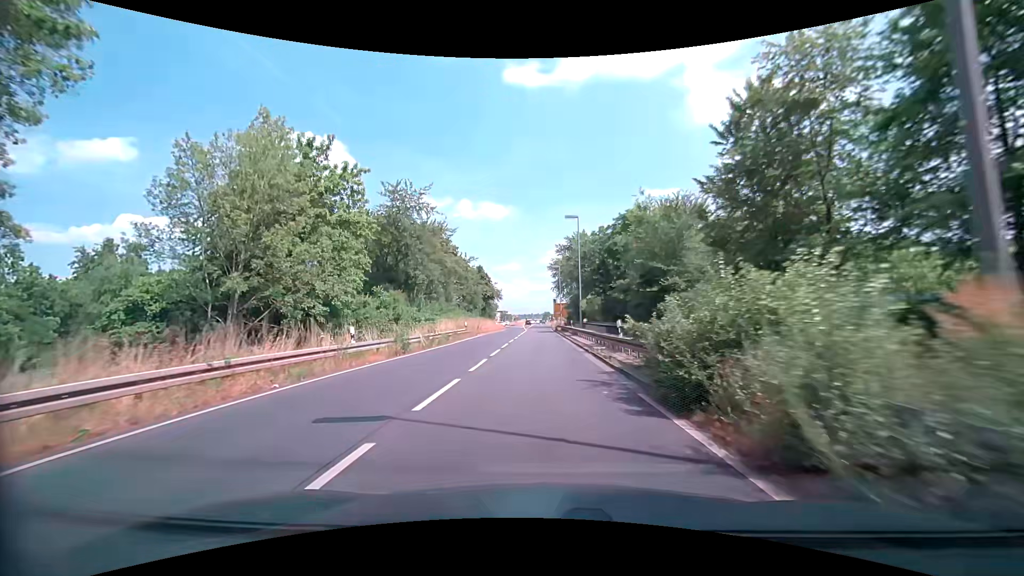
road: primary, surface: asphalt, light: Day
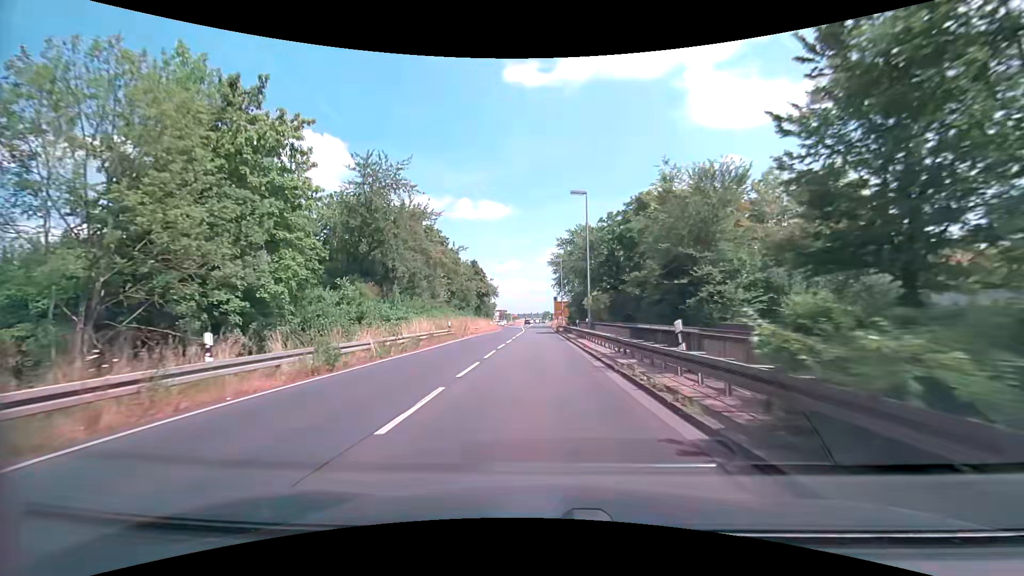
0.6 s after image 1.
(0.0, +7.5) m; 0°
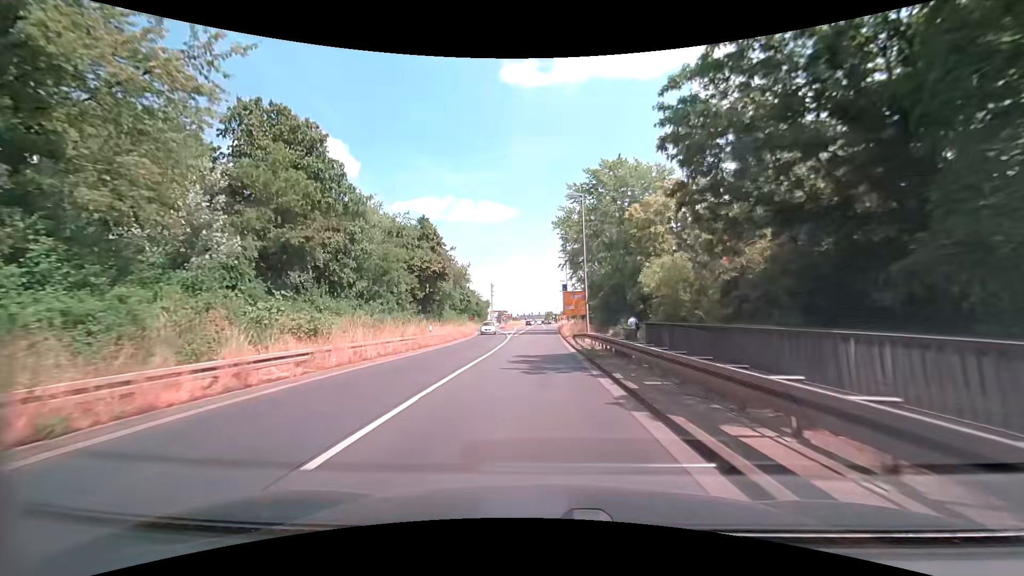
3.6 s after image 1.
(+0.1, +37.4) m; 0°
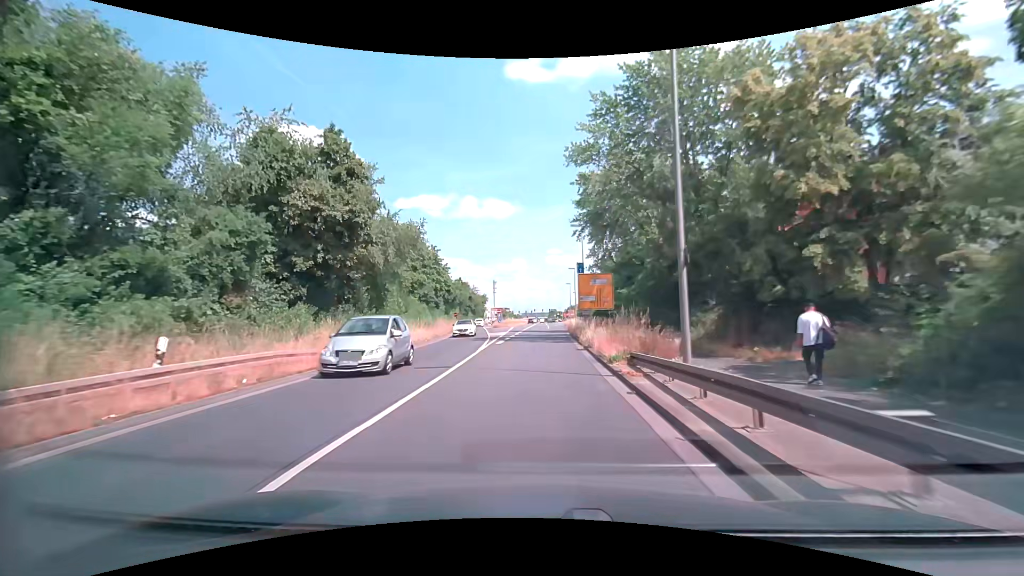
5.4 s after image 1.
(-0.1, +22.3) m; 0°
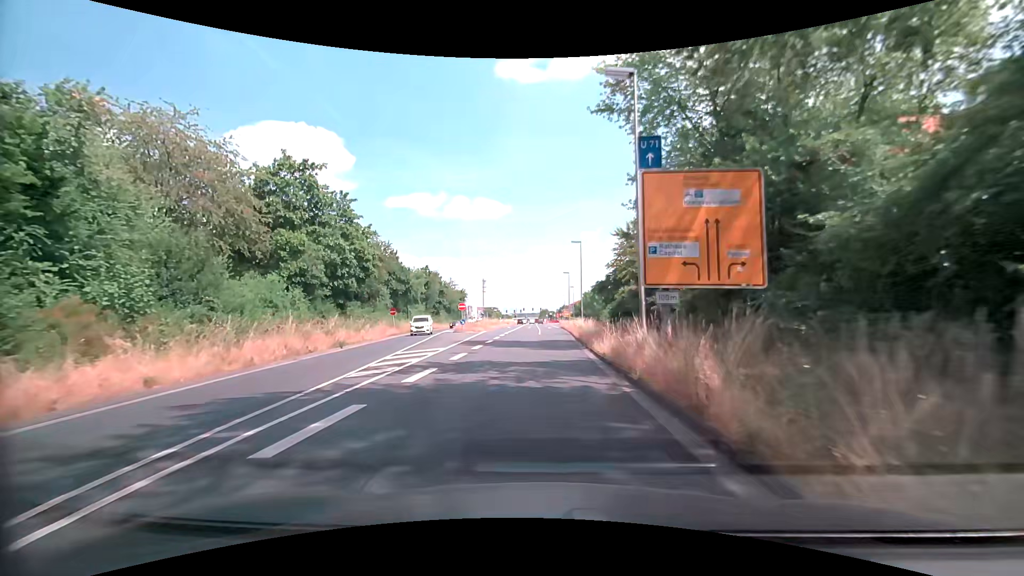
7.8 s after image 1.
(+0.1, +29.6) m; +1°
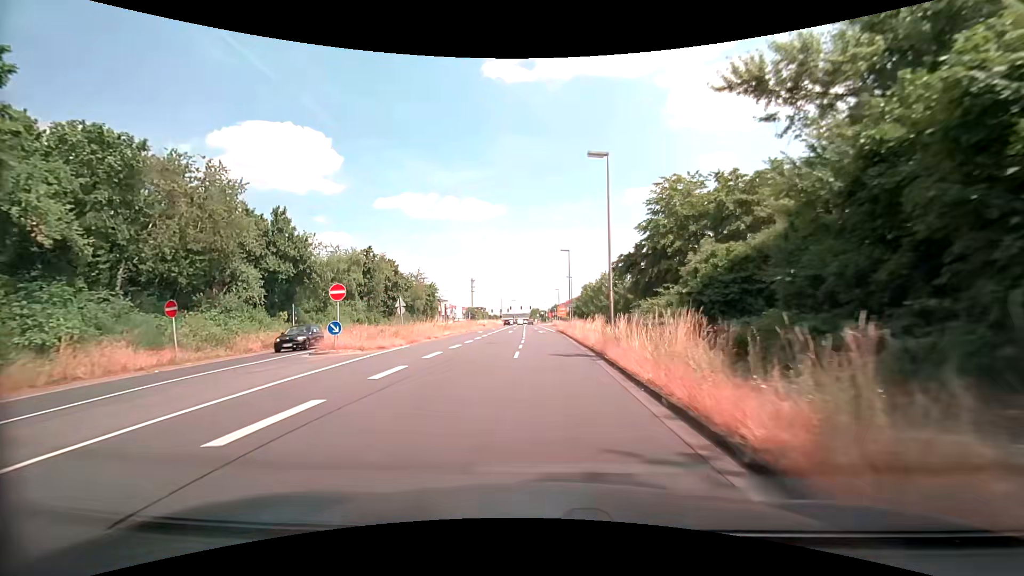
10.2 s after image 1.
(+0.2, +29.4) m; +1°
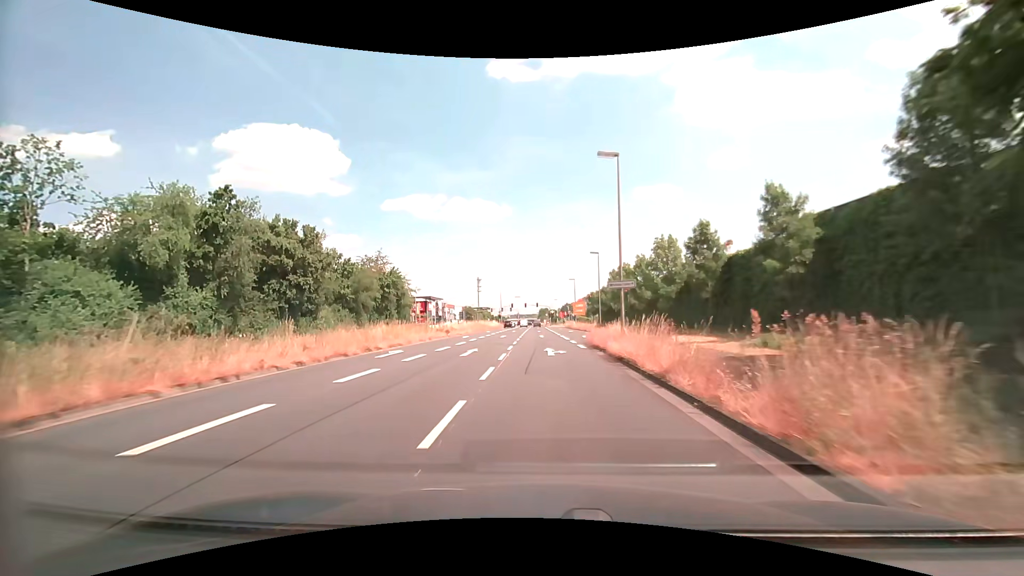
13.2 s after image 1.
(-0.4, +36.1) m; -1°
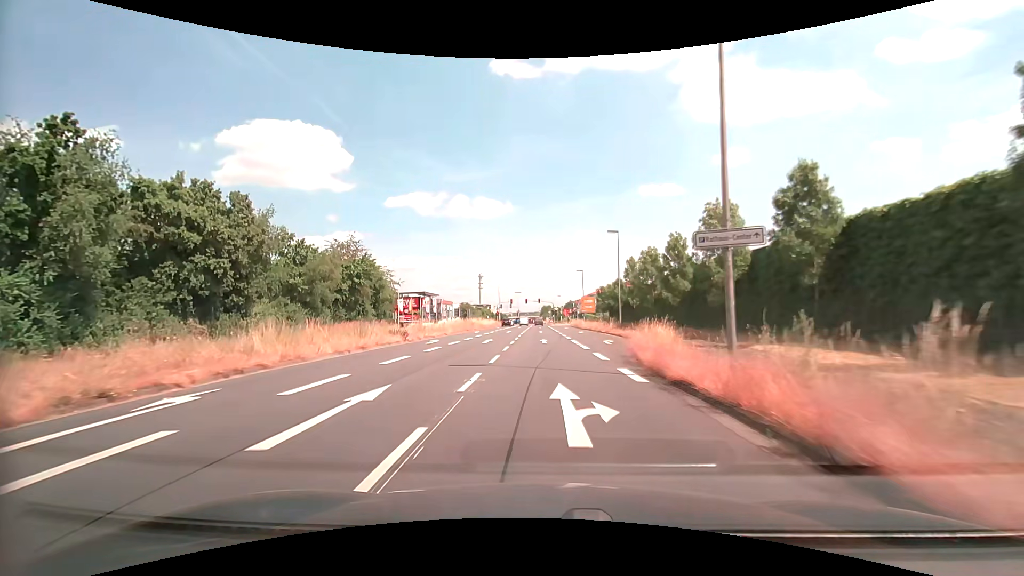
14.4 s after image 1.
(-0.1, +14.2) m; 0°
(0, +10) (0, +20) (0, +30) (0, +40) (0, +50) (0, +60) (0, +70) (0, +80) (-1, +90) (-1, +100) m
